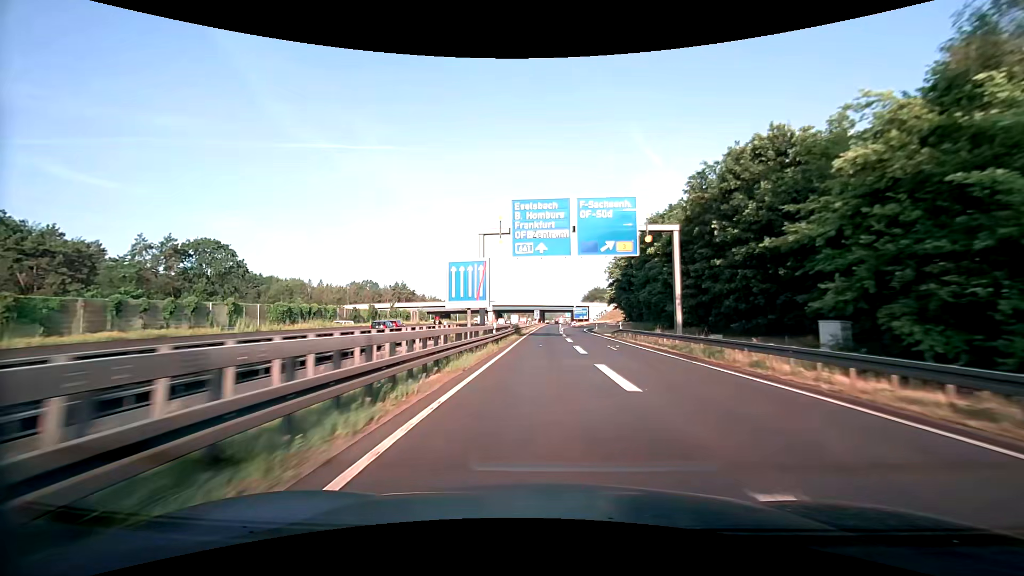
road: motorway_link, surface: asphalt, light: Day
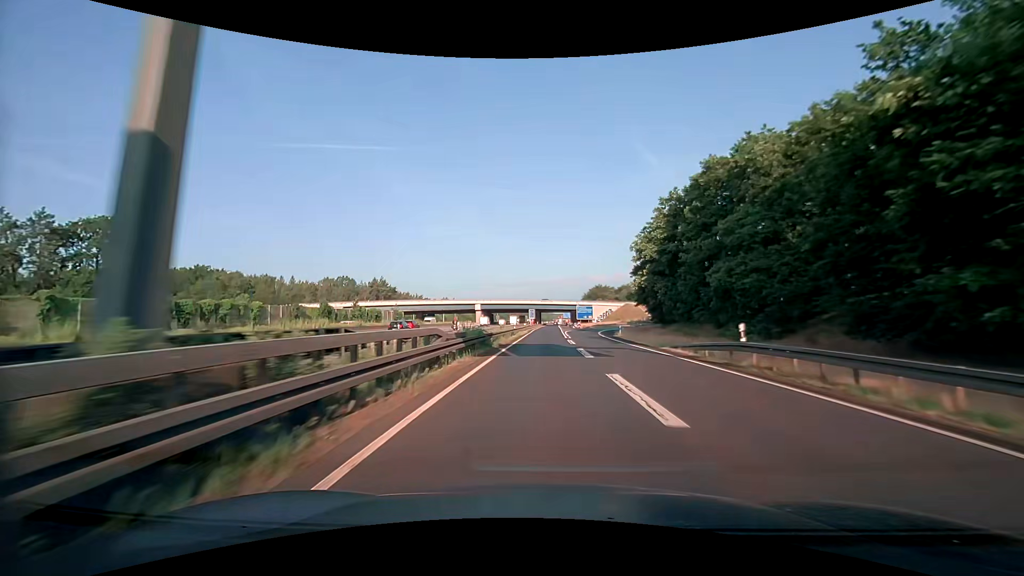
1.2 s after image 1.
(+0.2, +27.2) m; 0°
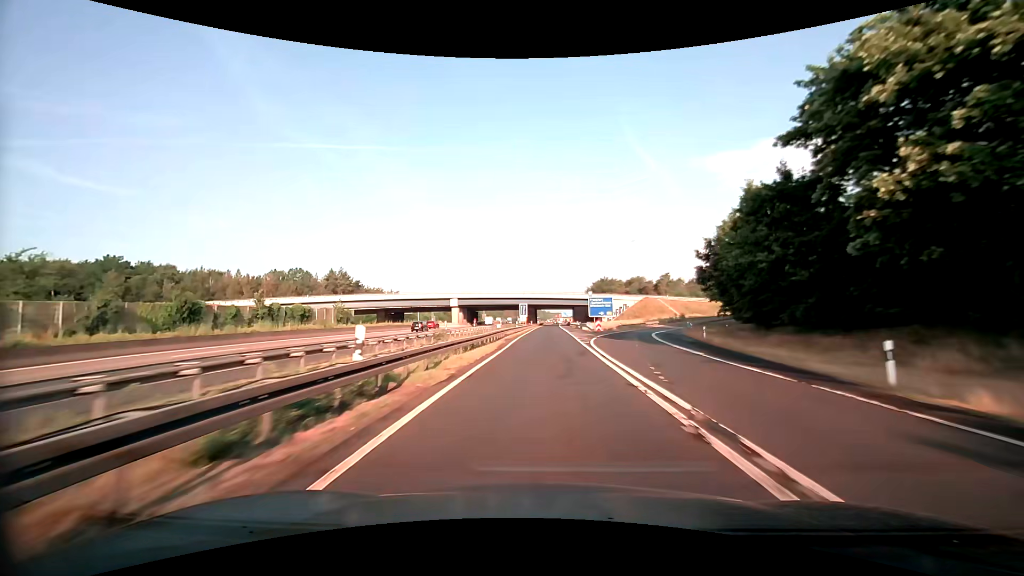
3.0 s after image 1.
(+0.2, +40.9) m; +1°
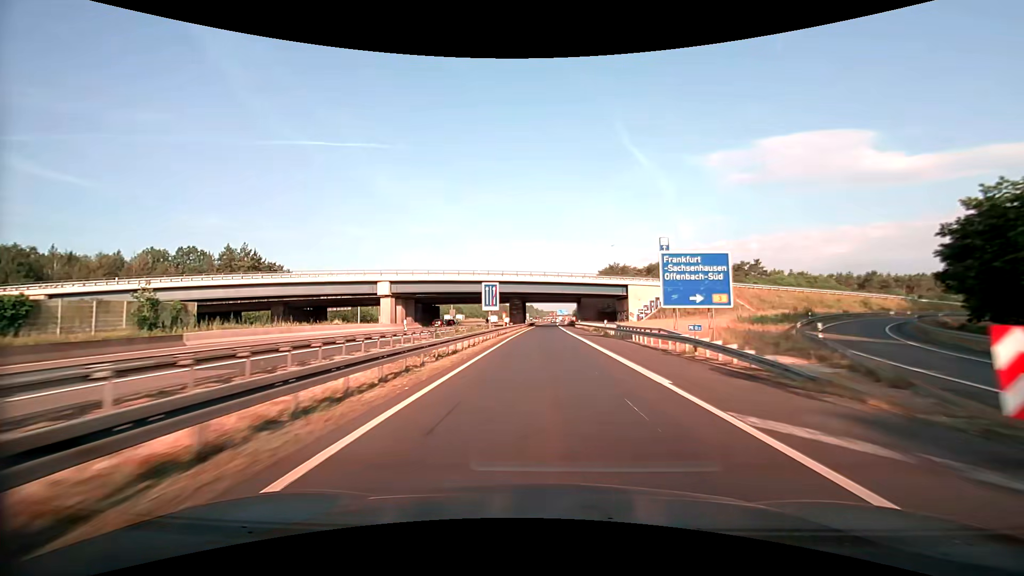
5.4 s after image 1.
(+0.3, +54.8) m; +1°
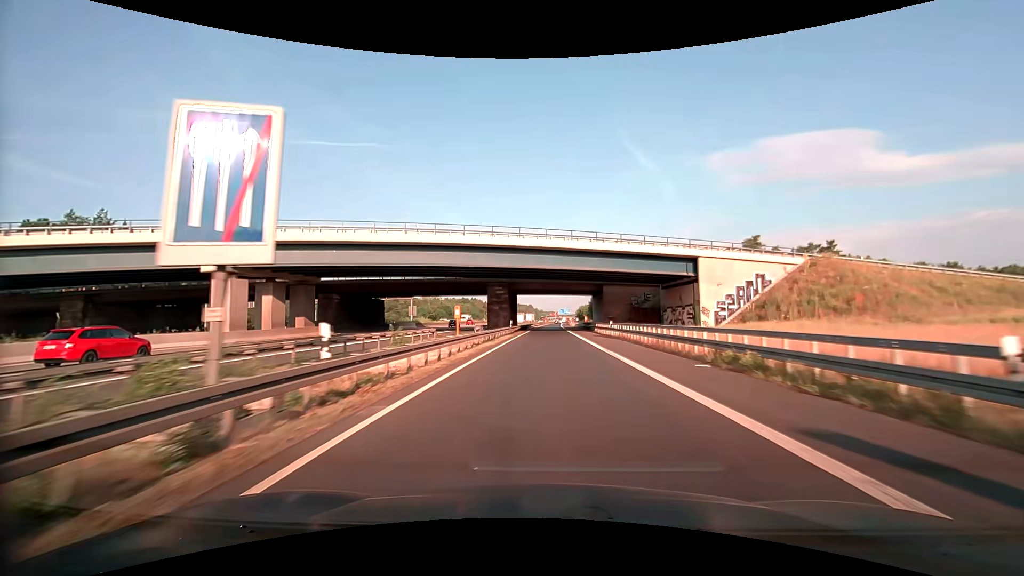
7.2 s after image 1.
(0.0, +41.2) m; 0°
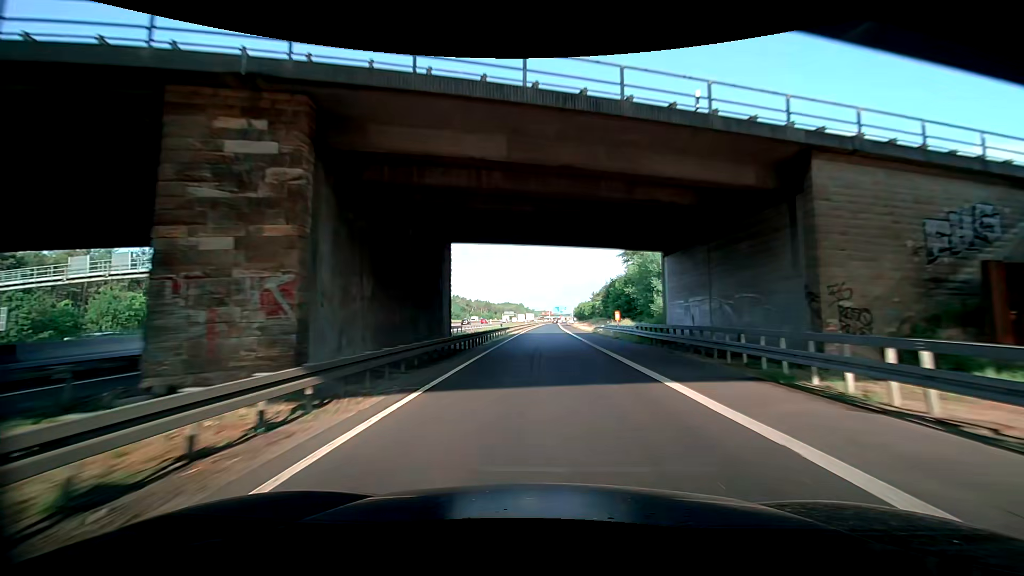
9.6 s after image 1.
(+0.1, +54.7) m; +1°
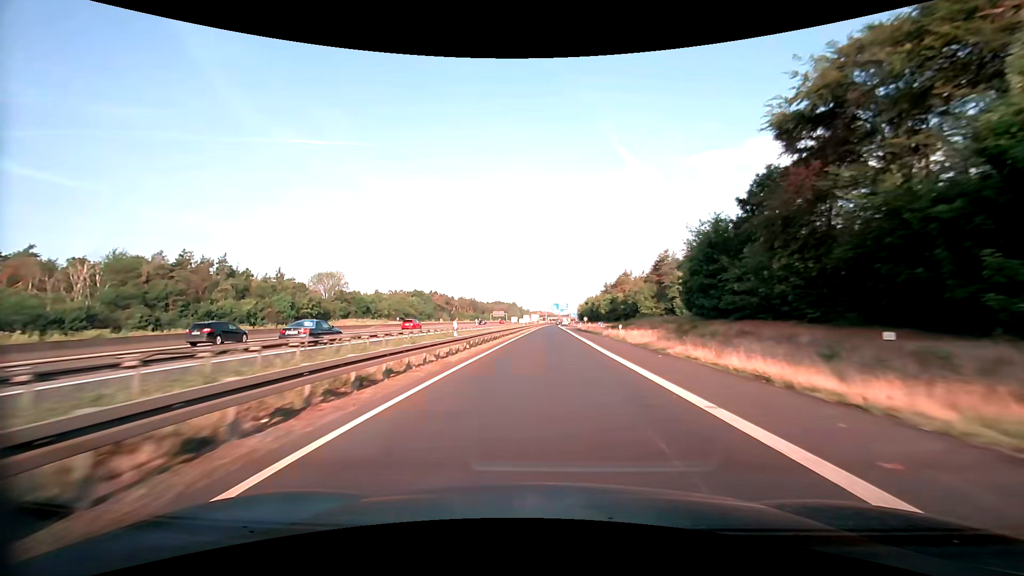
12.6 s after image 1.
(+0.1, +67.1) m; 0°
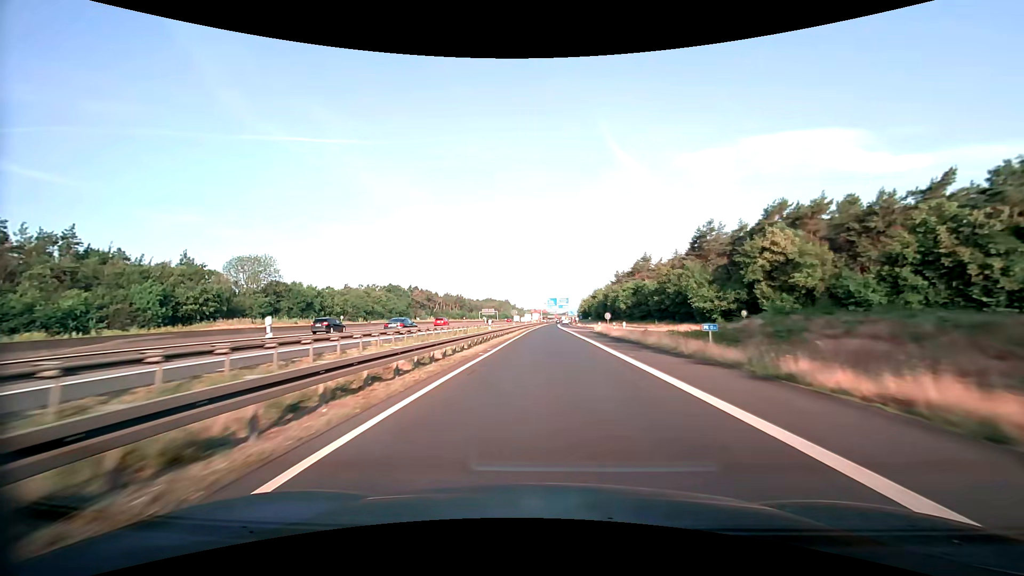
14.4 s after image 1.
(+0.2, +40.0) m; +1°
(0, +10) (0, +20) (0, +30) (0, +40) (0, +50) (0, +60) (+1, +70) (+1, +80) (+1, +90) (+1, +100) m
